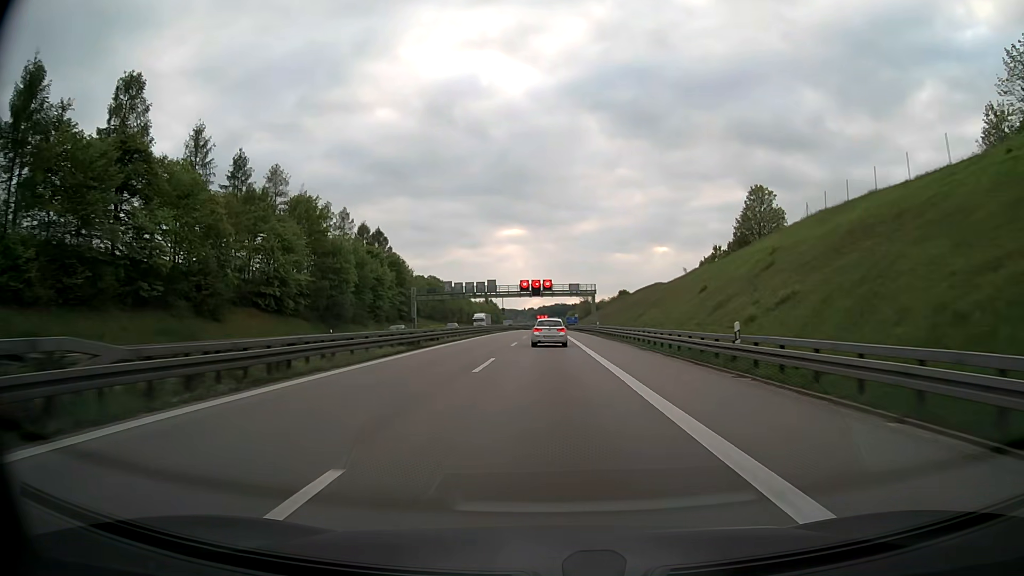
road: motorway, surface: asphalt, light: Day
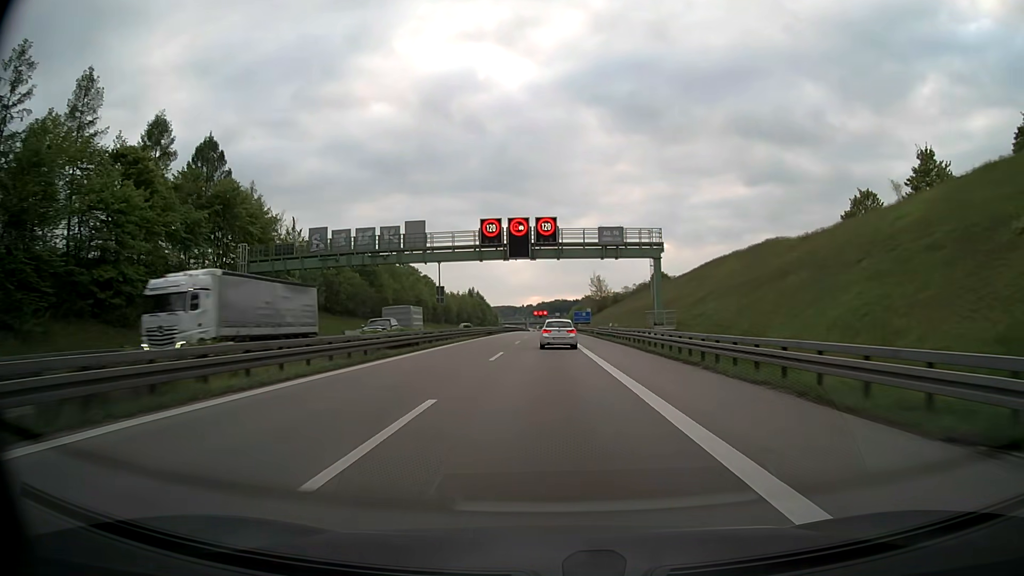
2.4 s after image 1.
(+0.1, +66.5) m; 0°
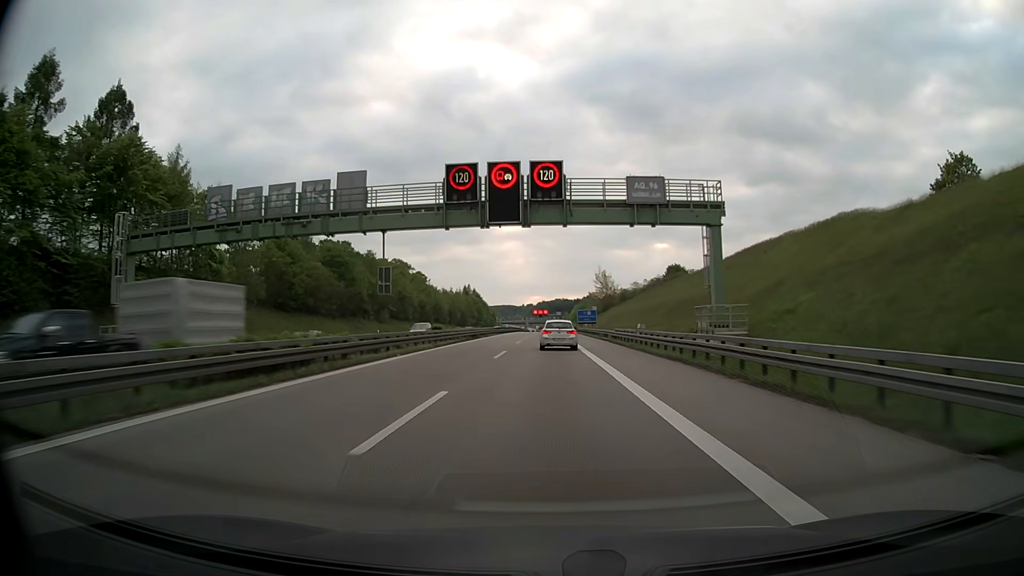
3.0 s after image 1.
(0.0, +16.6) m; 0°
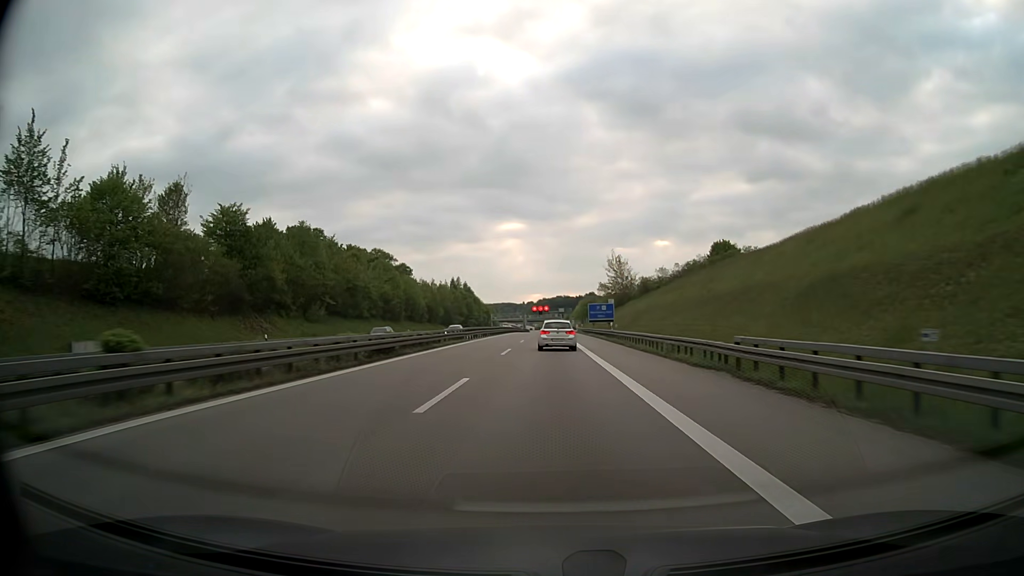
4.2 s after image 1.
(0.0, +33.1) m; 0°
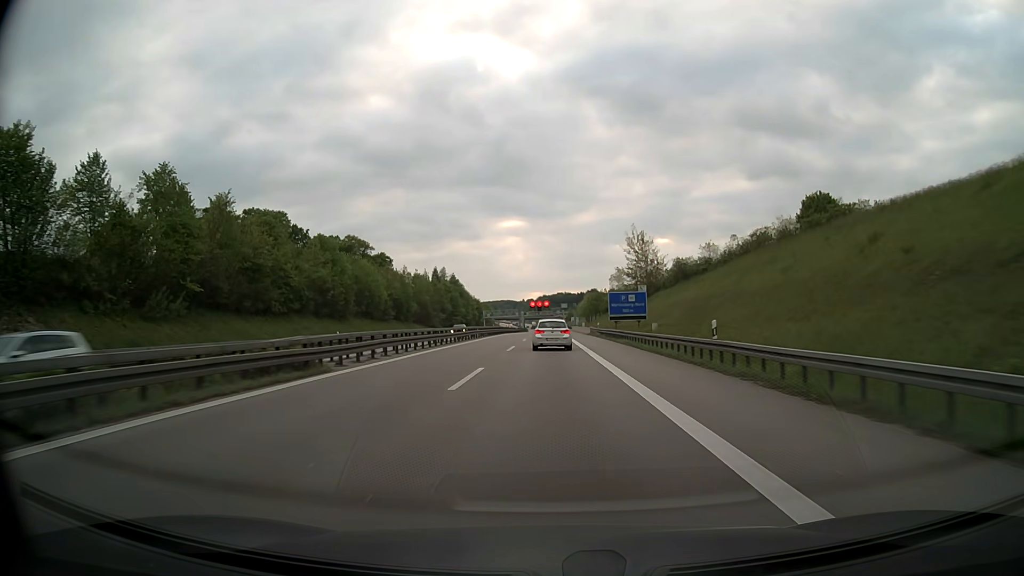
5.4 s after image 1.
(+0.2, +33.0) m; 0°
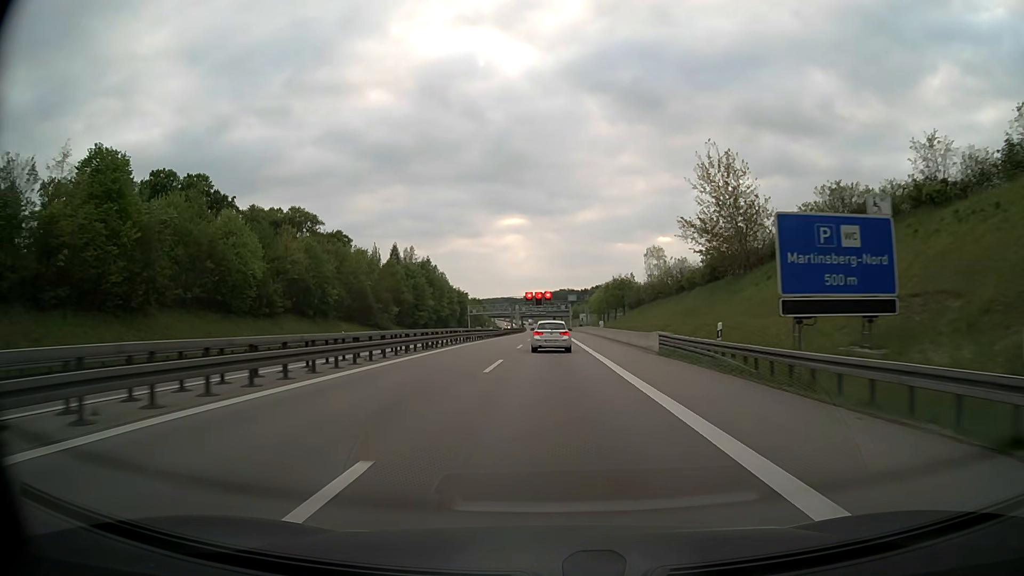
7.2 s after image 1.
(-0.1, +49.3) m; 0°
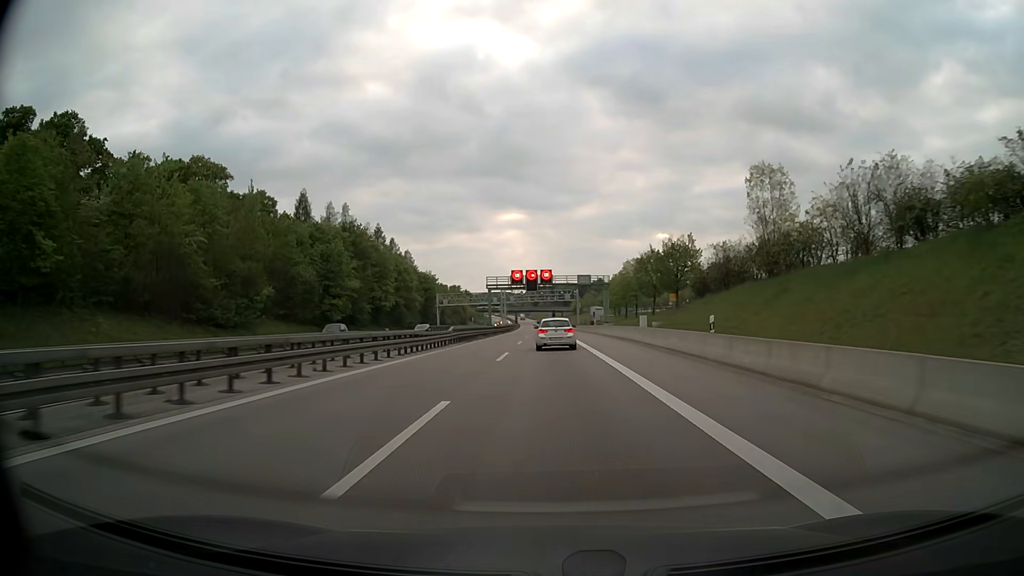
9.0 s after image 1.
(+0.1, +49.2) m; 0°
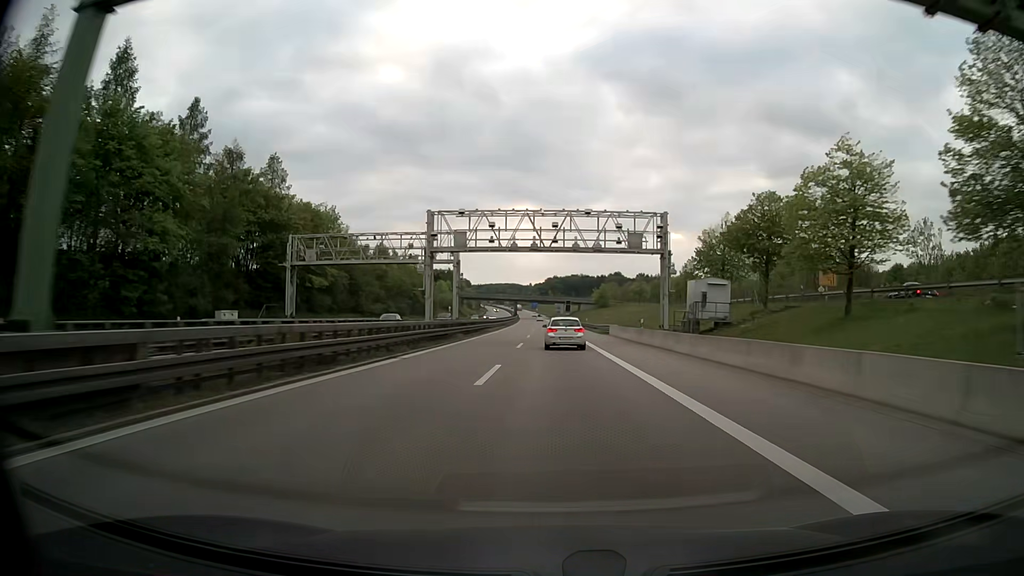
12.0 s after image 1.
(-0.6, +81.9) m; -1°
(0, +10) (0, +20) (0, +30) (0, +40) (0, +50) (0, +60) (0, +70) (0, +80) (0, +90) (0, +100) m
